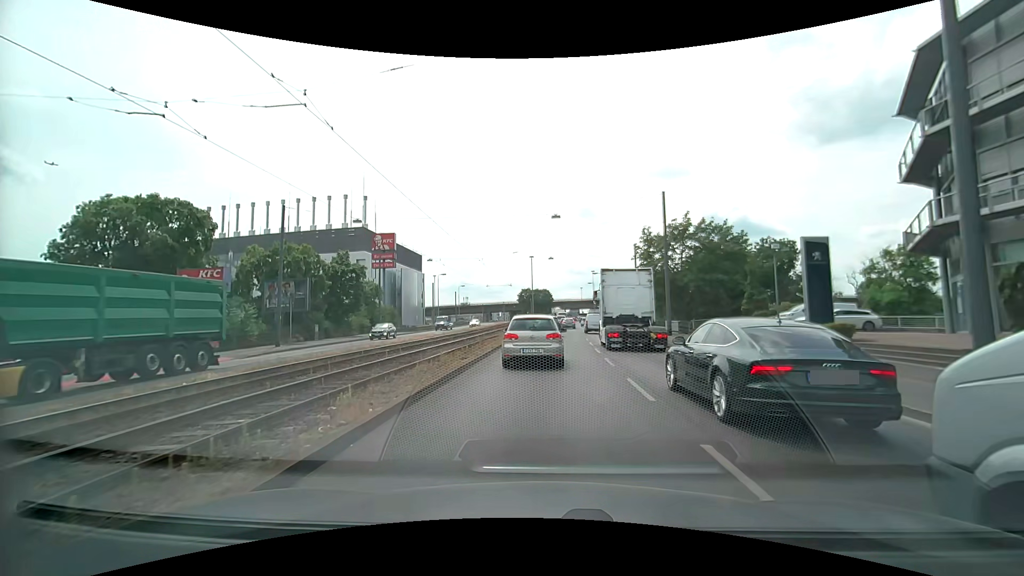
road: primary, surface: asphalt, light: Day
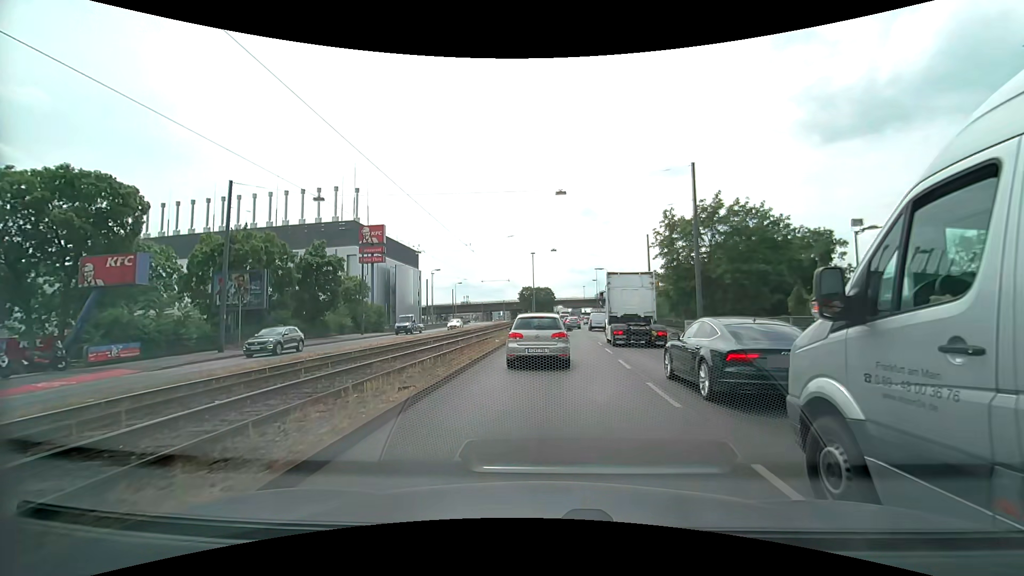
(+0.1, +6.7) m; 0°
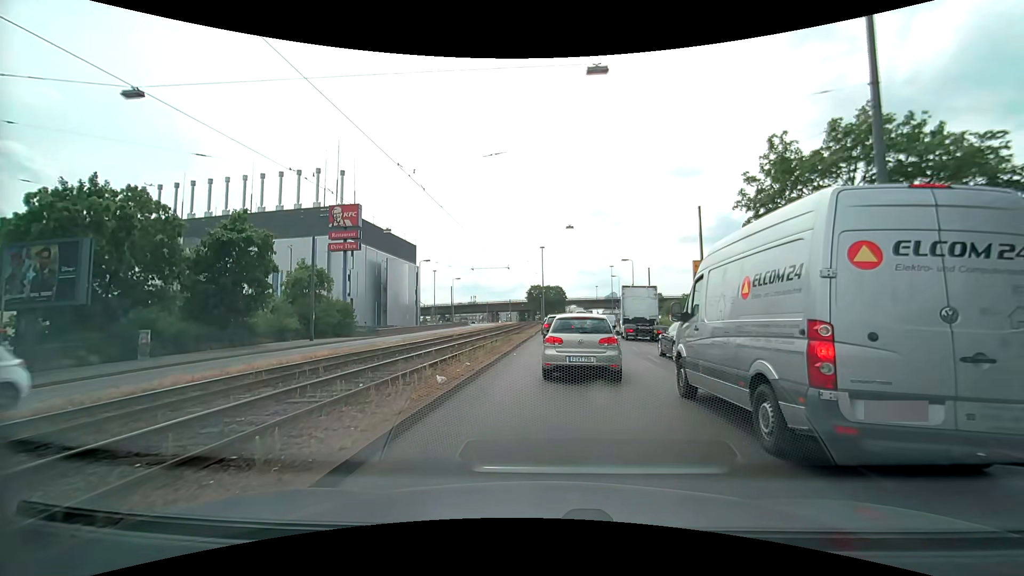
(-0.2, +15.1) m; -2°
